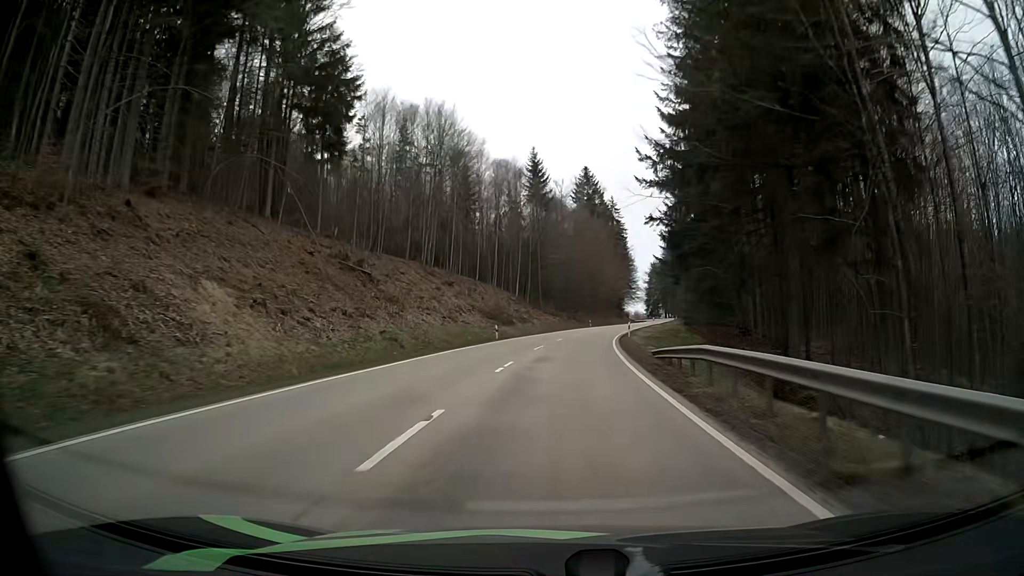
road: secondary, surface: asphalt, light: Day
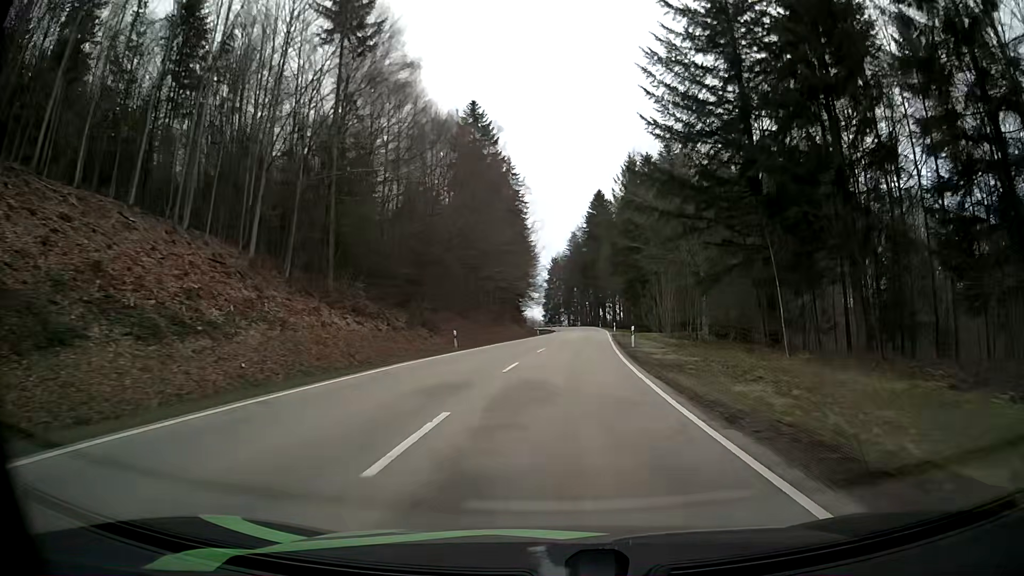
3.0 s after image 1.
(+4.8, +60.6) m; +9°
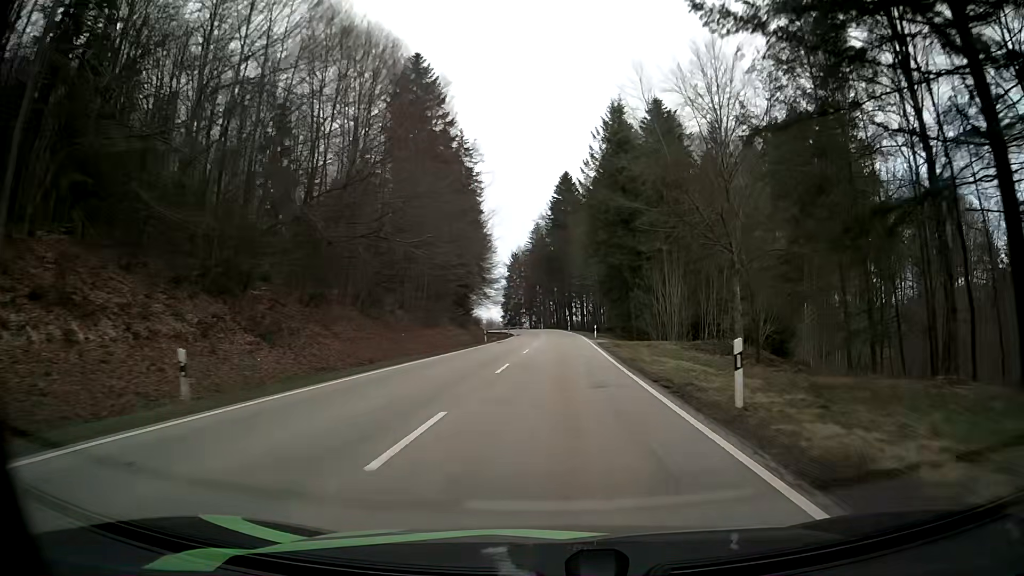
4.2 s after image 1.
(+0.9, +23.8) m; +4°
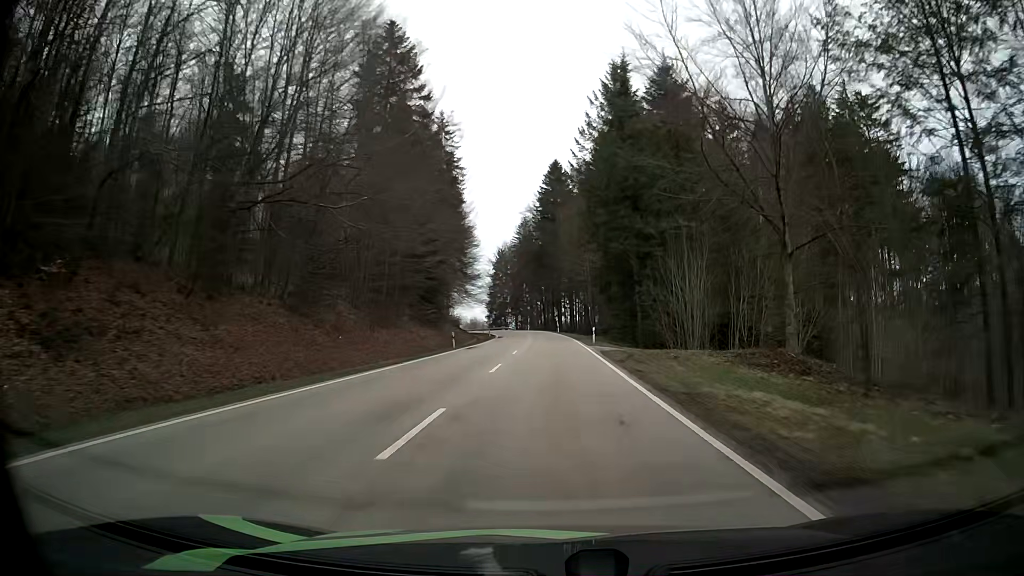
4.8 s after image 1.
(+0.1, +11.9) m; +1°
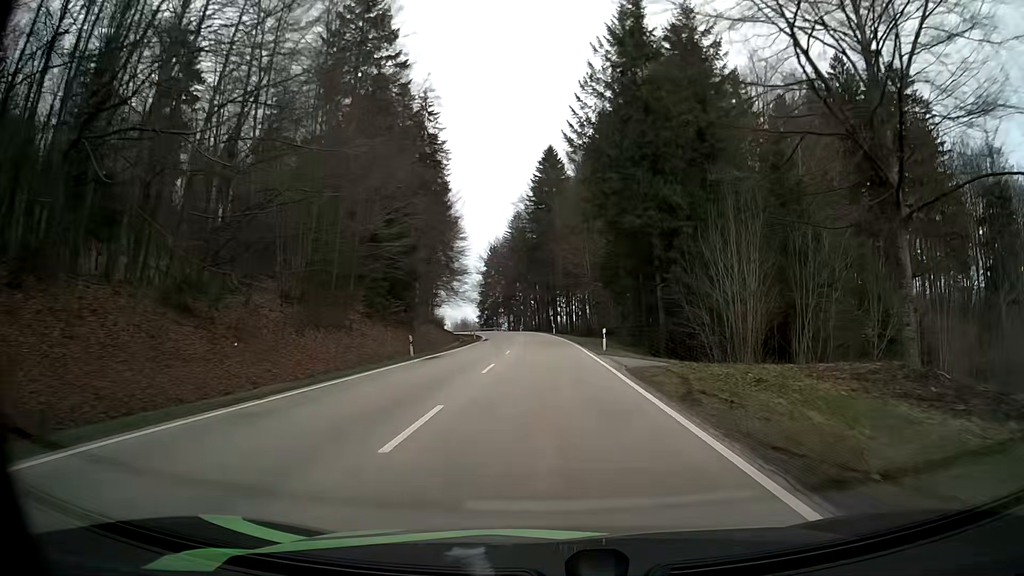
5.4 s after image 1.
(+0.1, +11.9) m; +1°
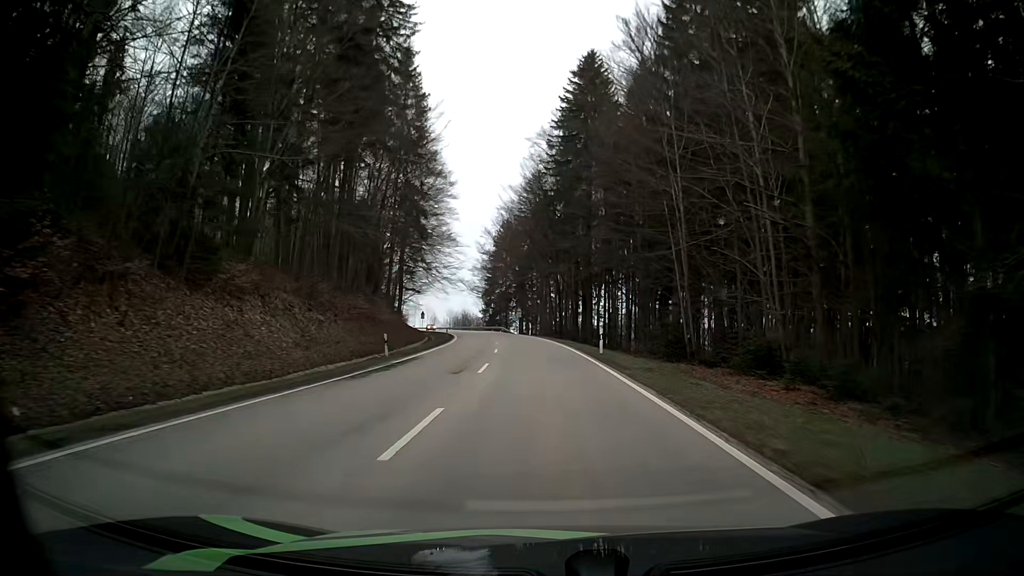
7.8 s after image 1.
(-0.8, +48.0) m; -3°
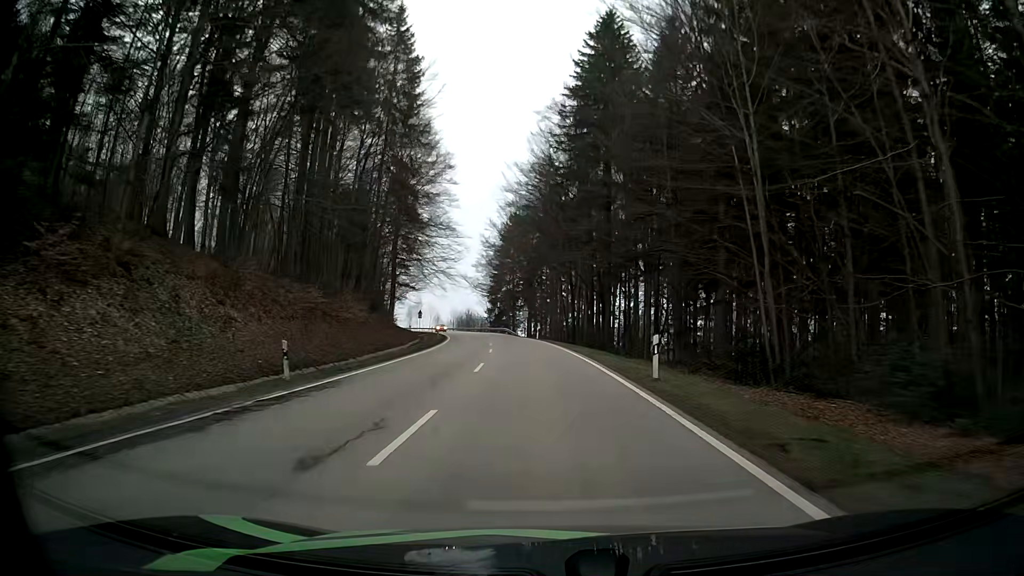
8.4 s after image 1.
(+0.1, +12.1) m; 0°
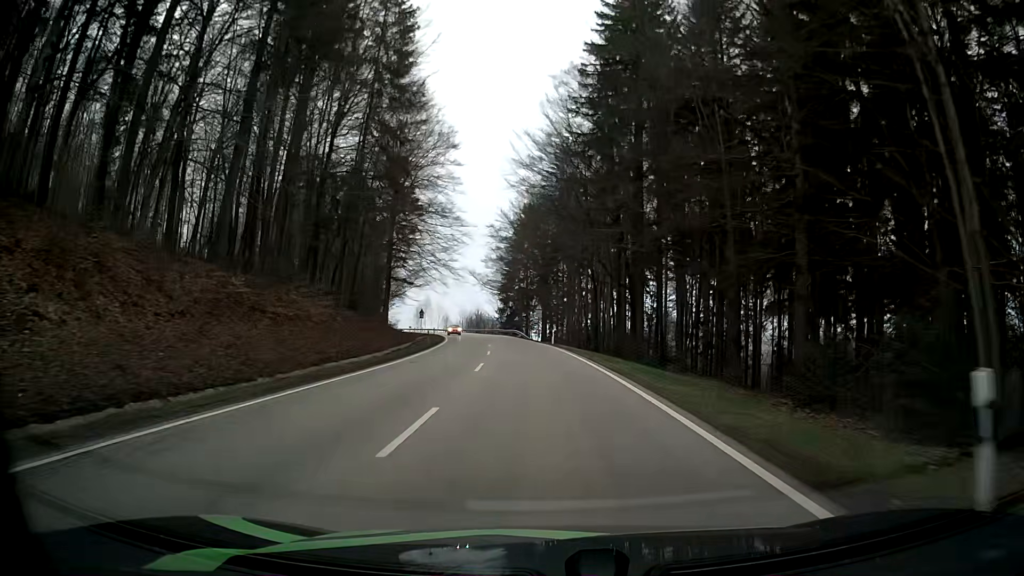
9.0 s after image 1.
(-0.2, +12.2) m; -1°
(0, +10) (0, +20) (-1, +30) (-2, +40) (-3, +50) (-4, +60) (-6, +70) (-7, +80) (-9, +89) (-11, +99) m
